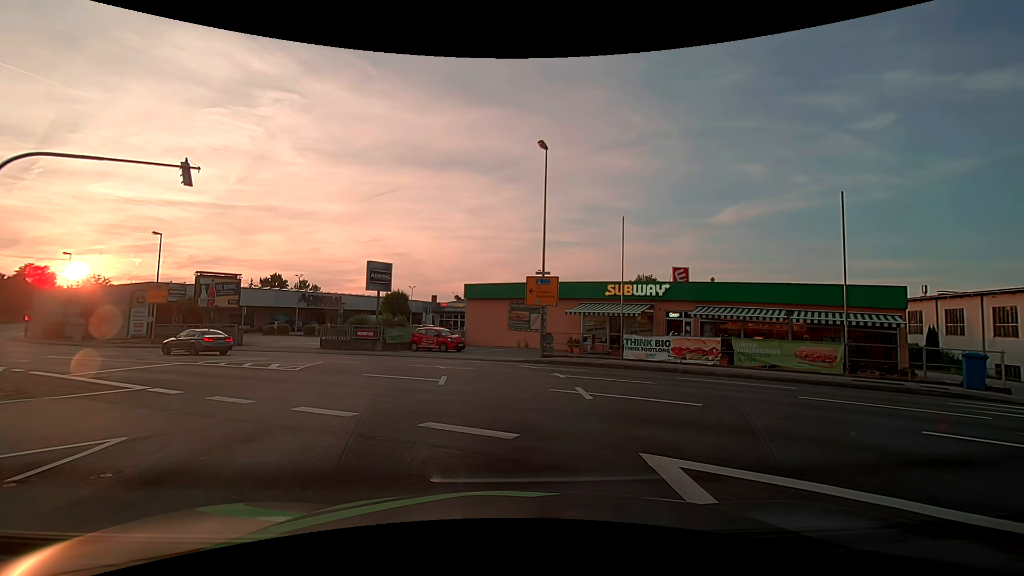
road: tertiary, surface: asphalt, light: Day
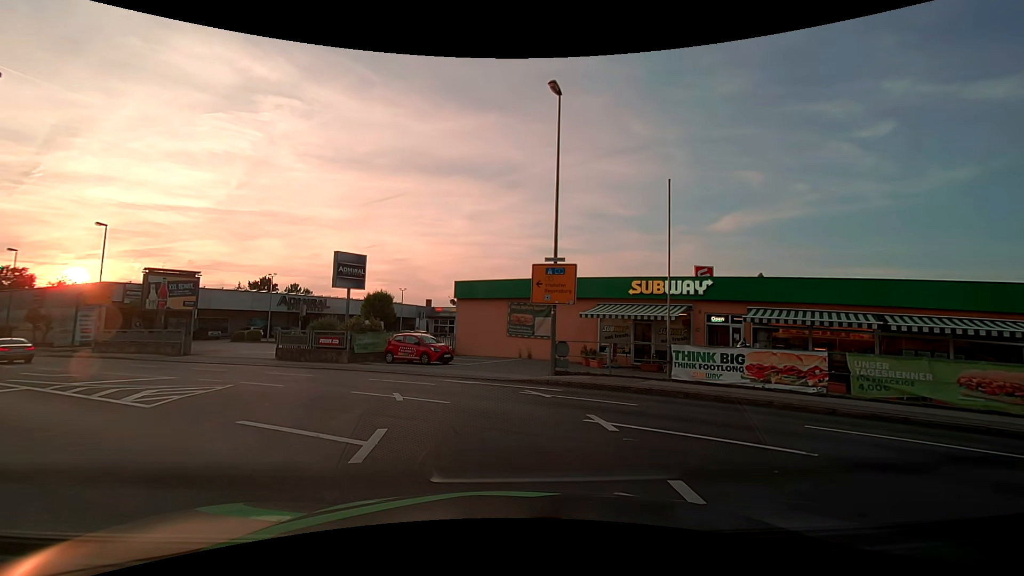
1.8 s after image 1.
(0.0, +6.5) m; 0°
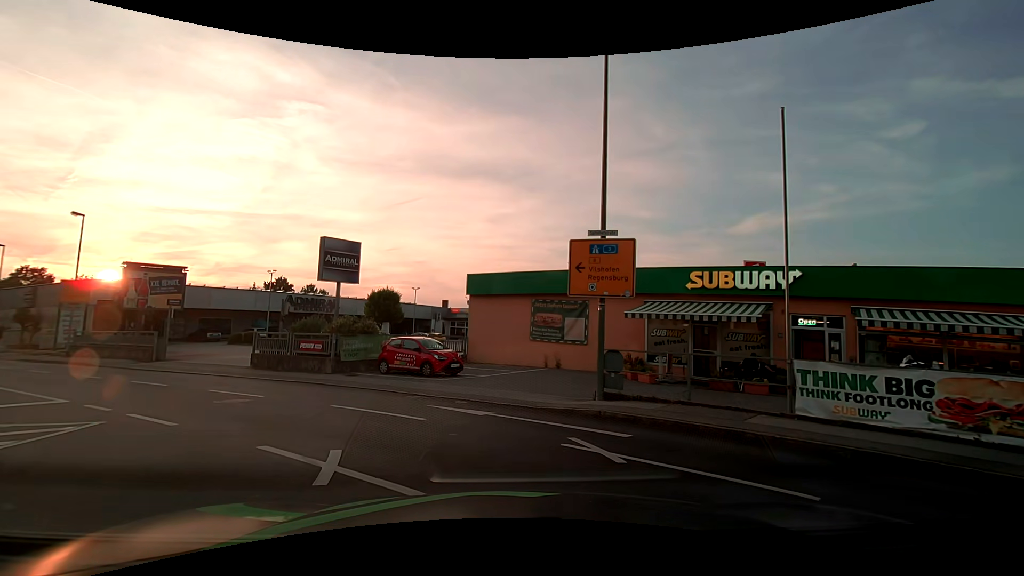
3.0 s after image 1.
(-0.1, +5.2) m; -2°
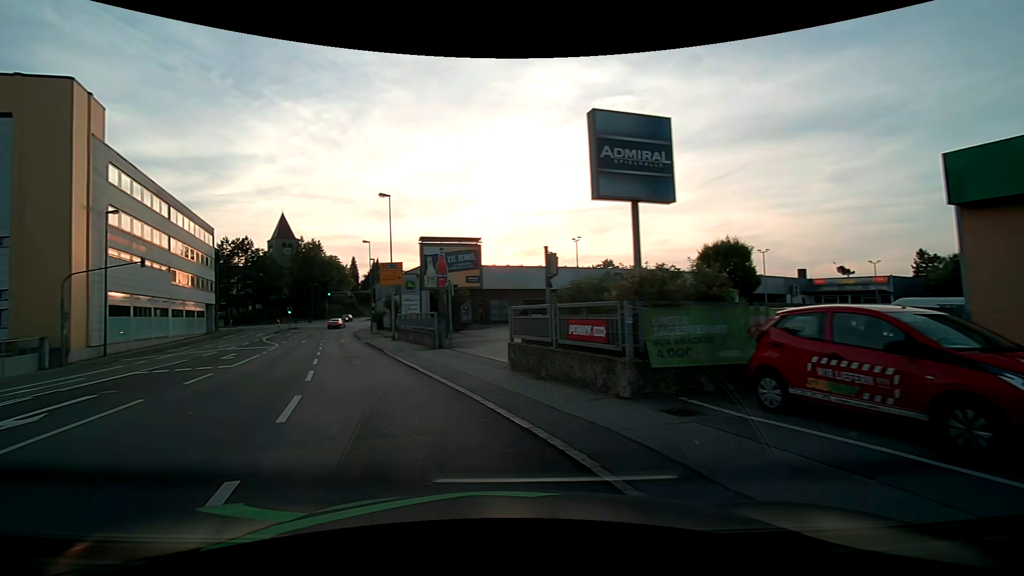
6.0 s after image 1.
(-2.3, +12.9) m; -35°
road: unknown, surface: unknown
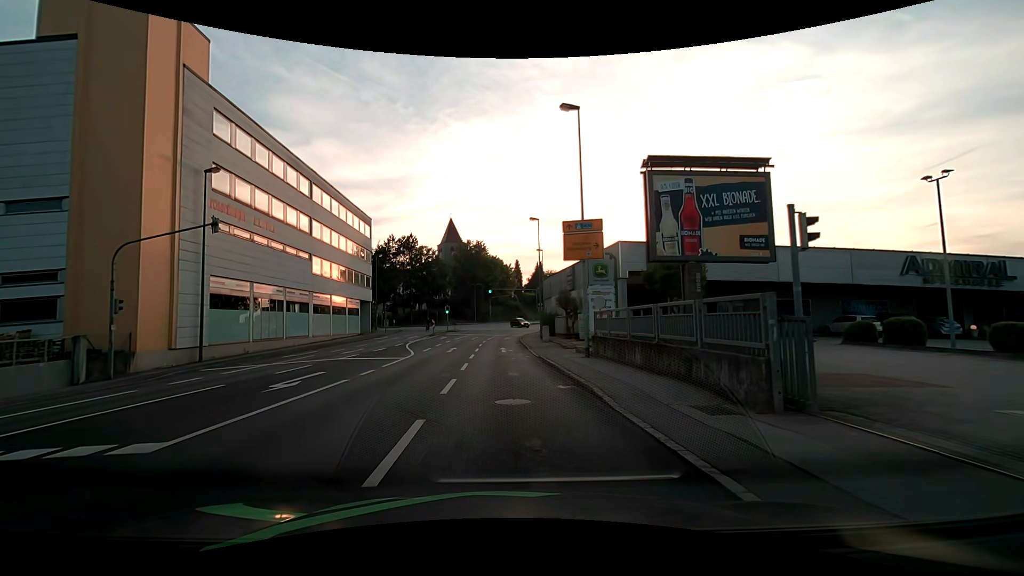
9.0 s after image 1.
(-4.6, +15.2) m; -20°
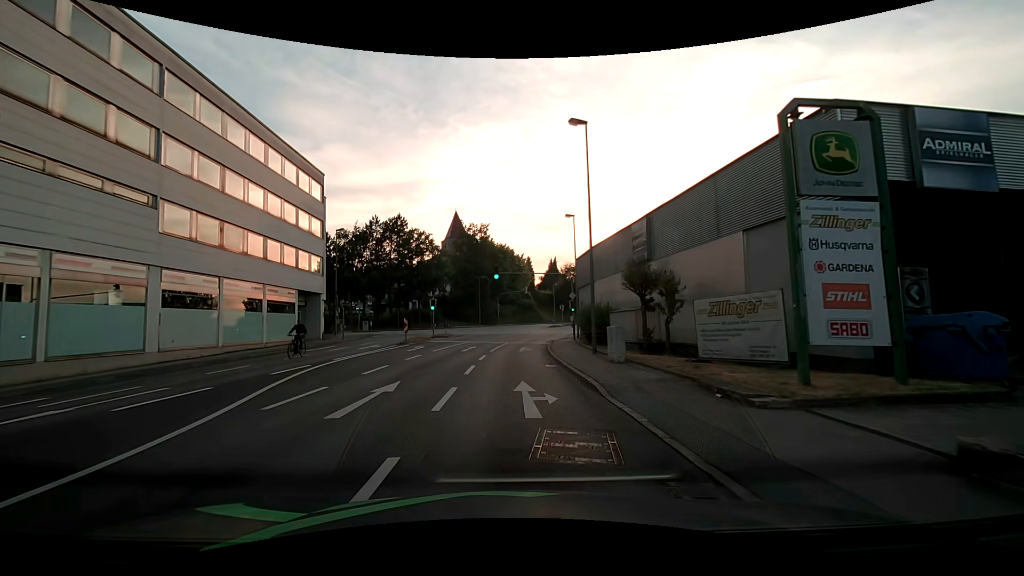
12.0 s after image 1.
(-0.3, +20.3) m; -1°
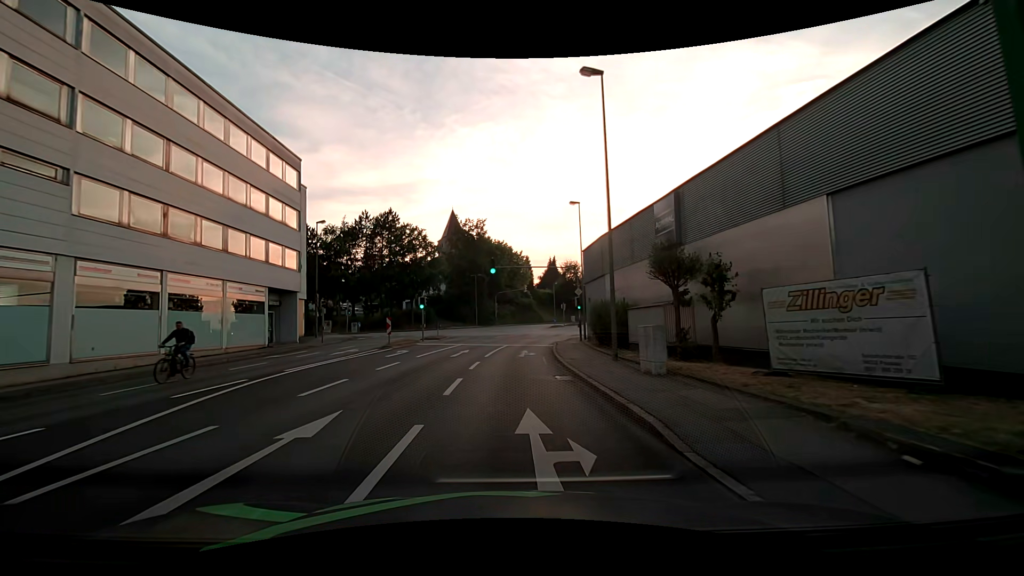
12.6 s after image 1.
(+0.1, +4.4) m; +1°
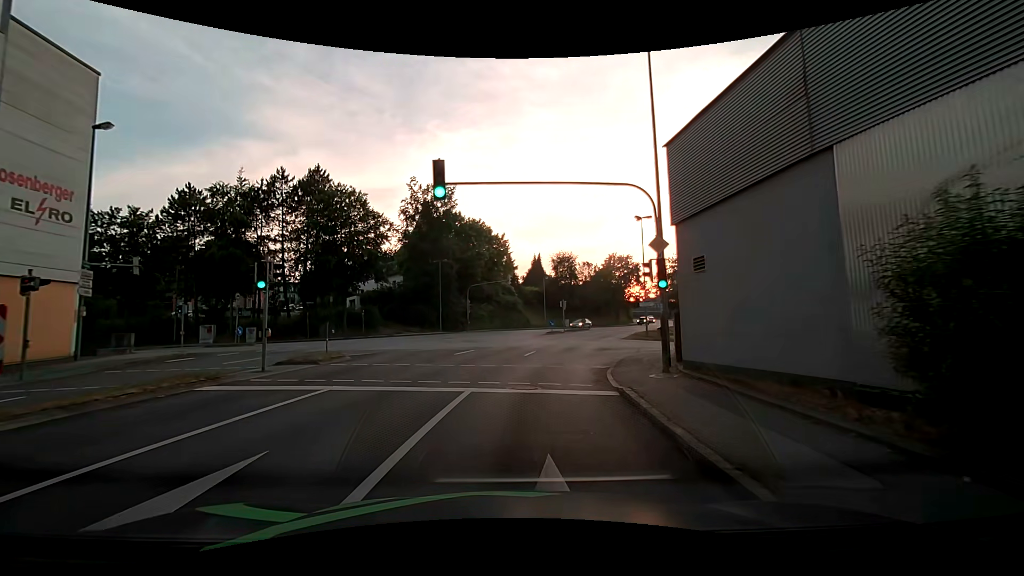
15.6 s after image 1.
(0.0, +21.7) m; +2°
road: tertiary_link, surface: asphalt
(0, +10) (+1, +20) (+7, +28) (+17, +31) (+27, +32) (+37, +33) (+47, +34) (+57, +35) (+67, +35) (+77, +36) m
